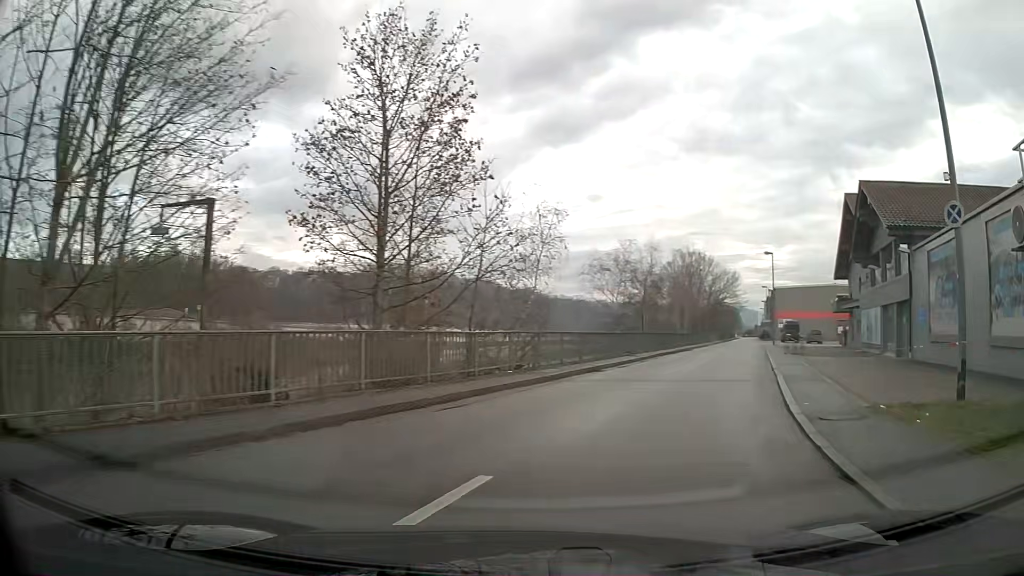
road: tertiary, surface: asphalt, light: Day
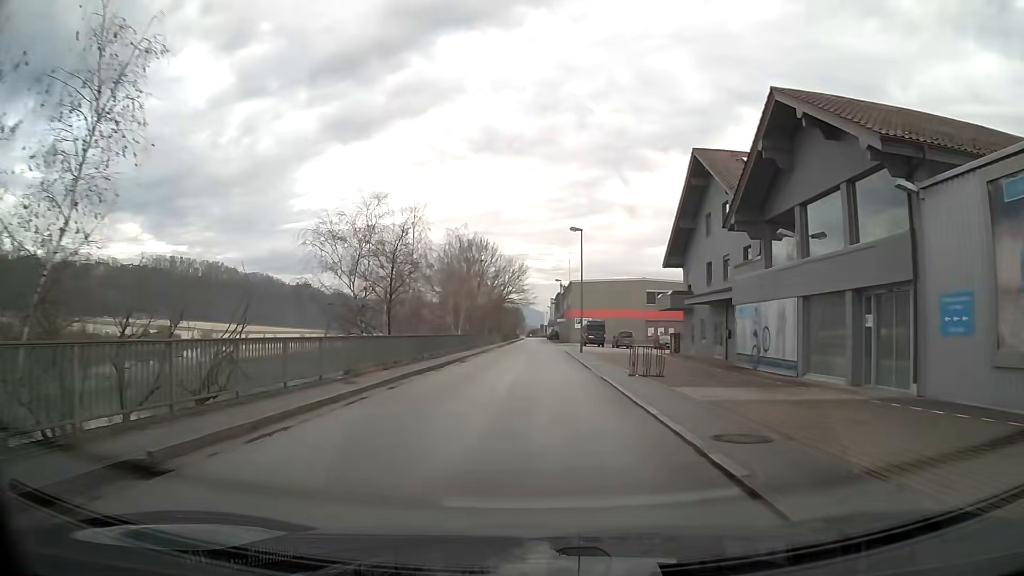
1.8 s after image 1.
(+2.7, +15.0) m; +15°
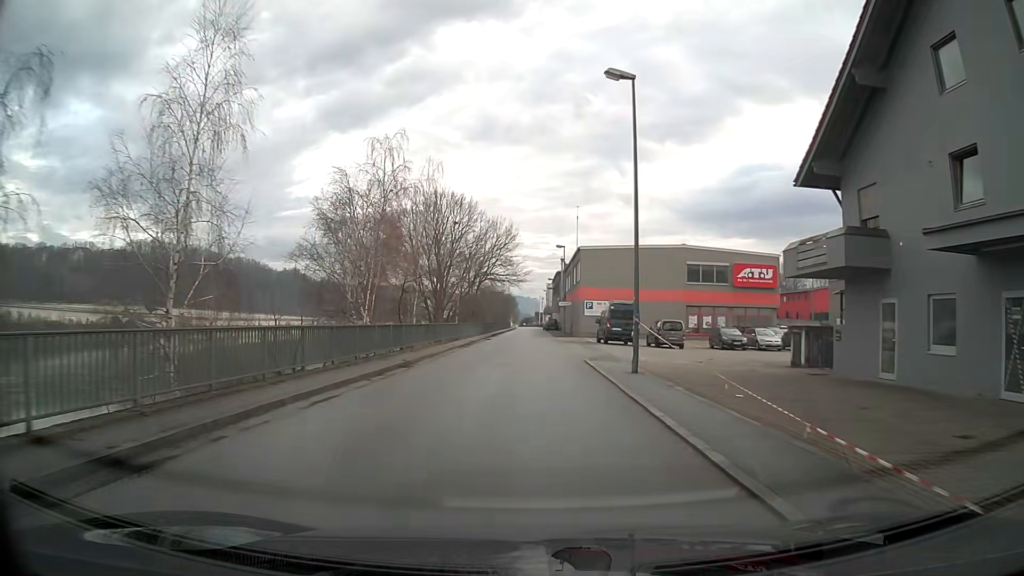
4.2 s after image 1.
(+0.1, +25.9) m; 0°
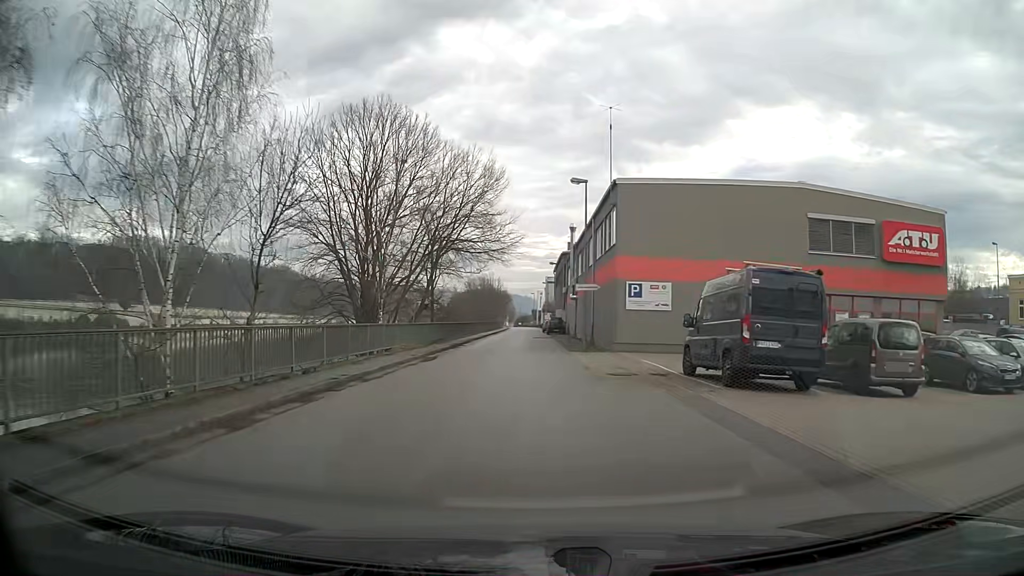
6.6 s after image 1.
(+0.1, +27.4) m; 0°
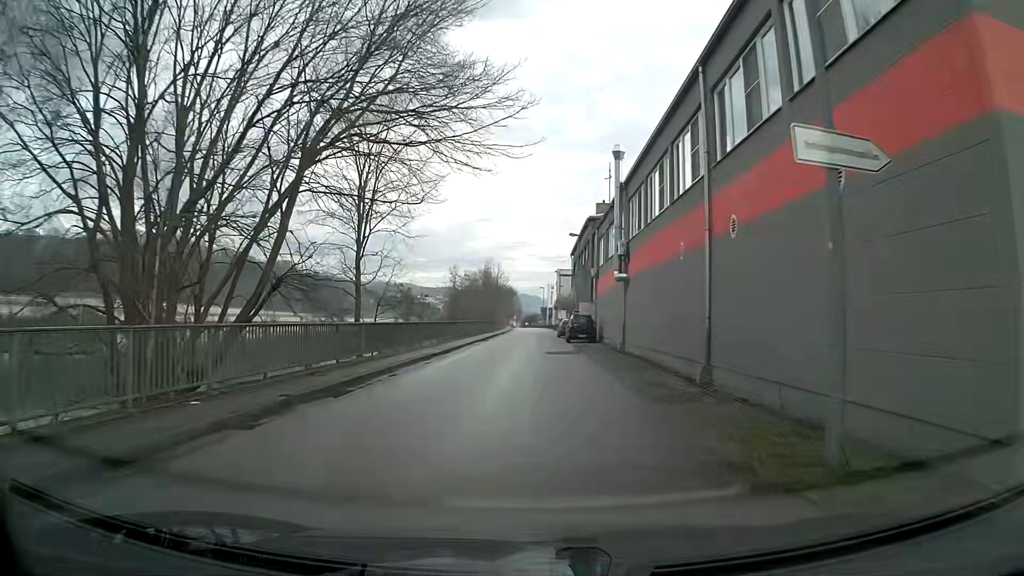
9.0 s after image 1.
(-0.2, +25.0) m; -1°
